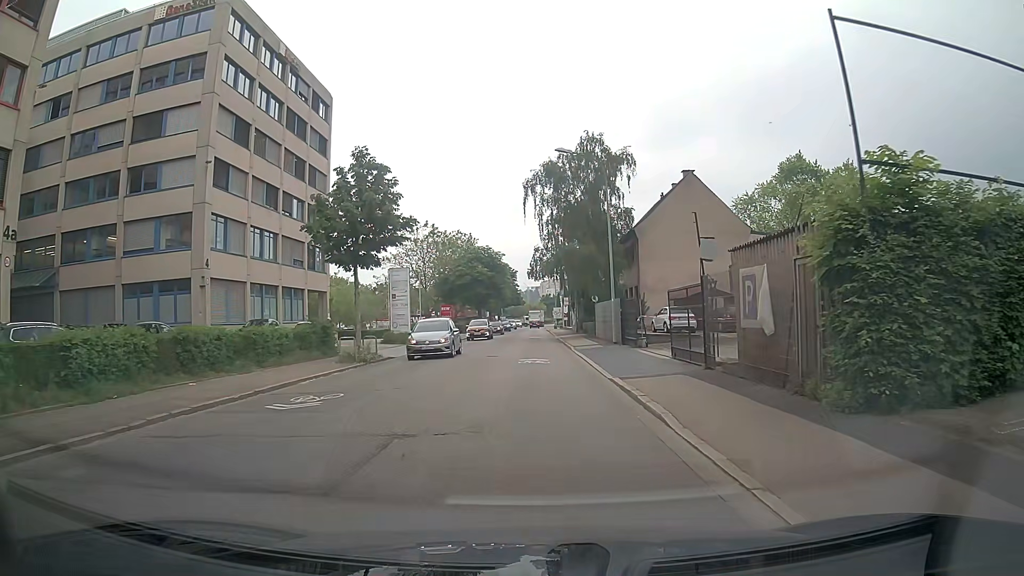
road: tertiary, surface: asphalt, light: Day
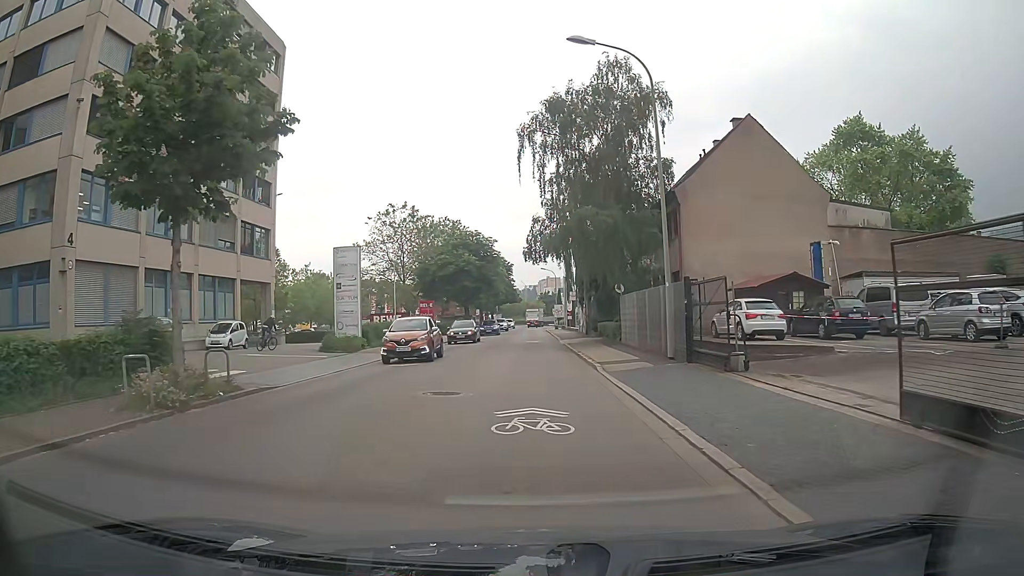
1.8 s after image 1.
(-0.1, +13.4) m; 0°
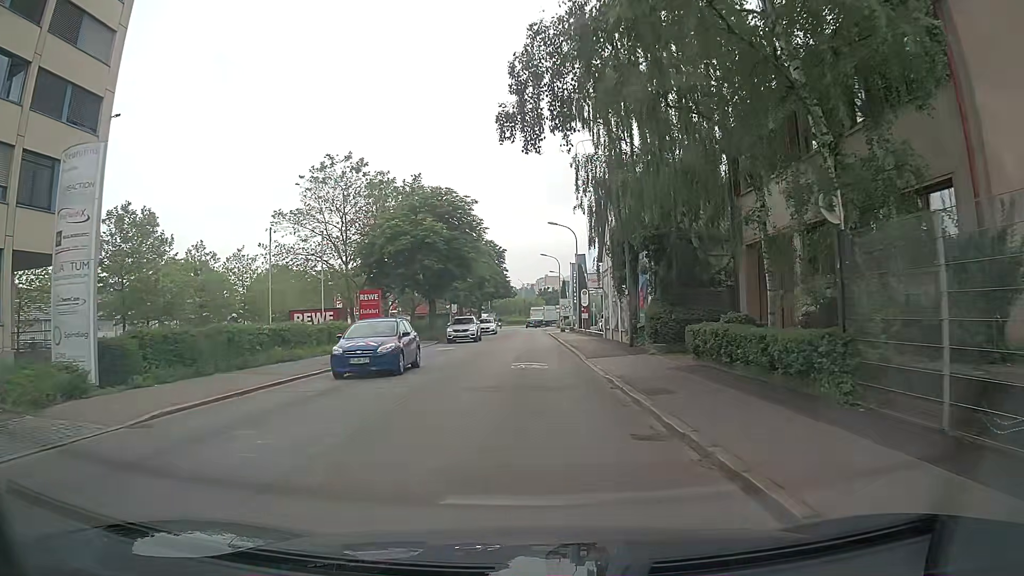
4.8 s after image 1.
(-0.2, +22.4) m; -1°
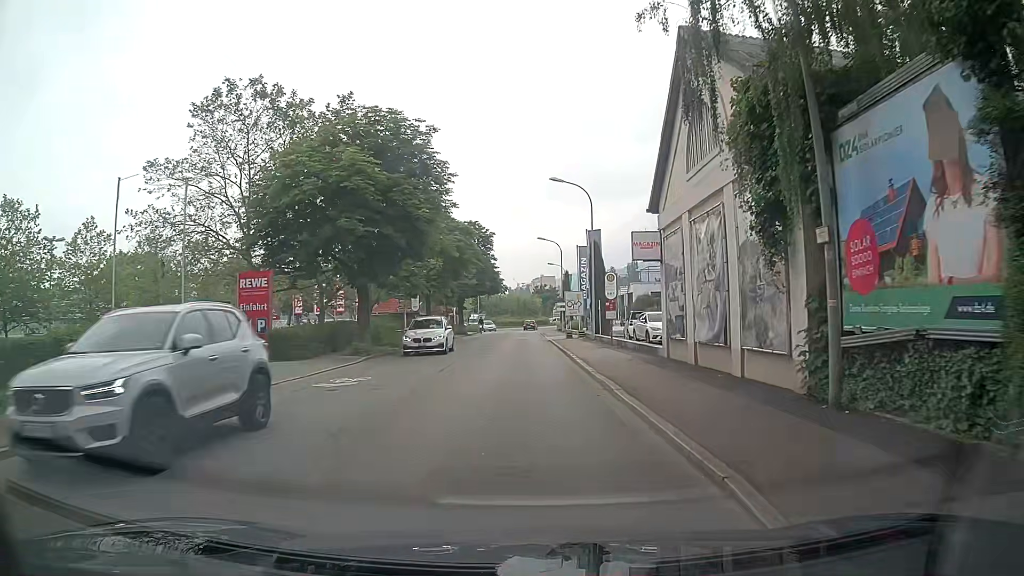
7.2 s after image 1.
(+0.3, +18.0) m; 0°
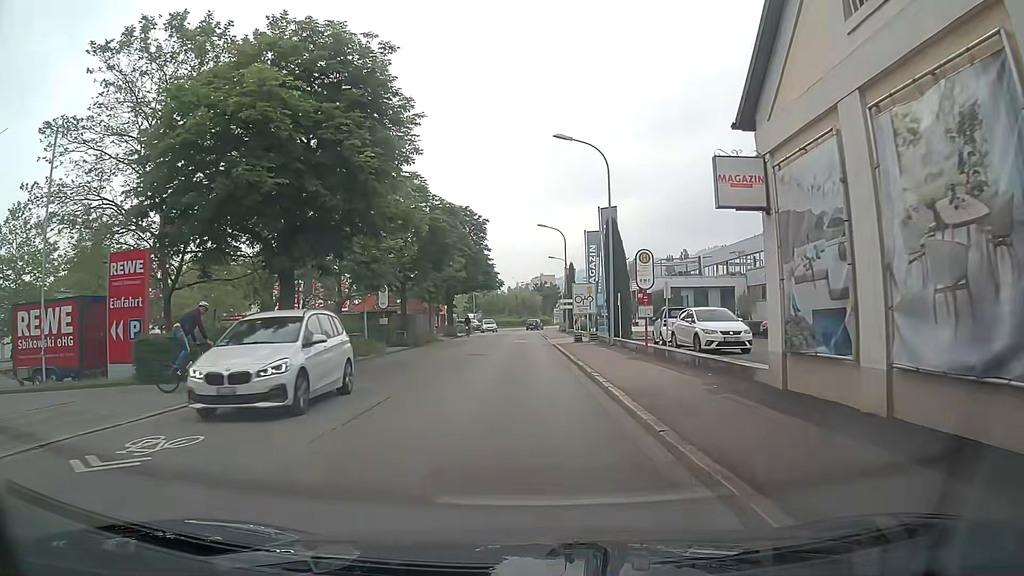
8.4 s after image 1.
(+0.1, +9.0) m; +1°
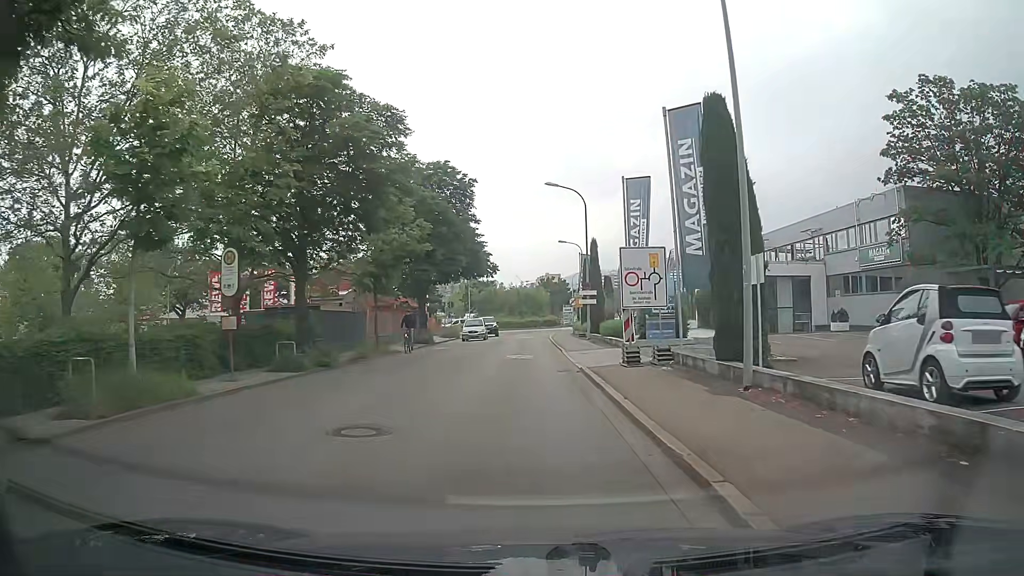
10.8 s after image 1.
(-0.1, +17.9) m; -1°
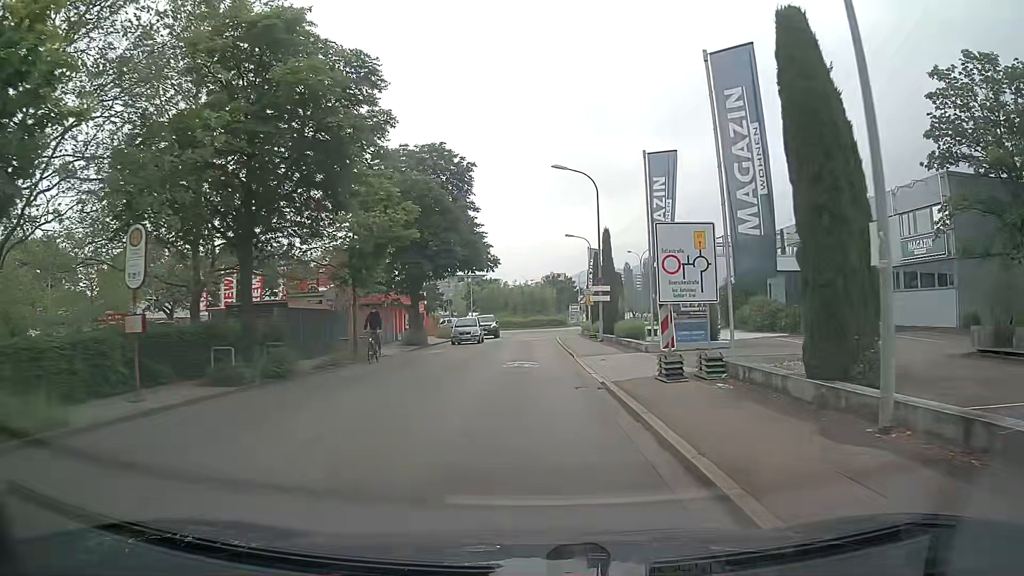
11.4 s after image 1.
(0.0, +4.5) m; 0°
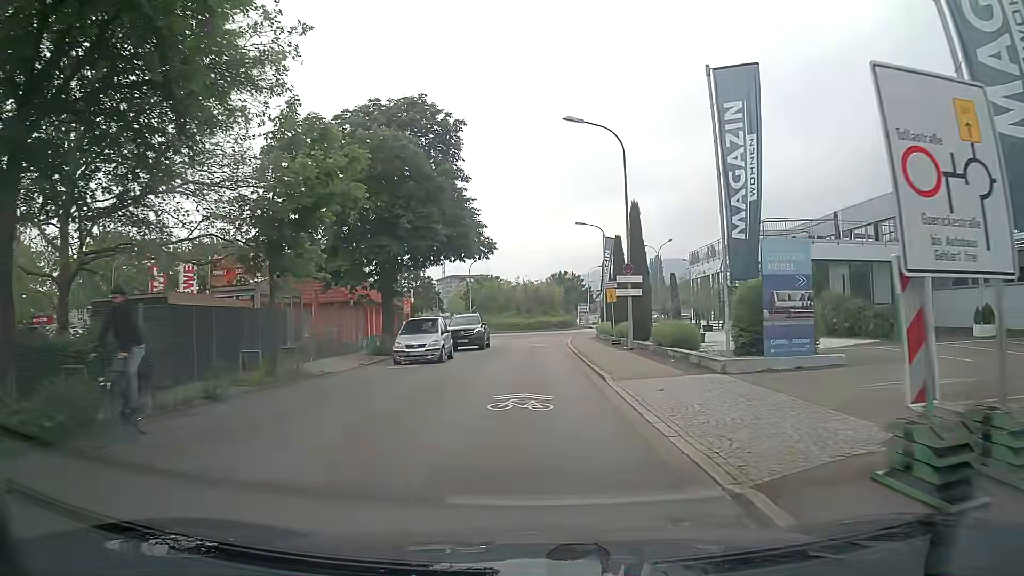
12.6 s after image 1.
(0.0, +8.9) m; 0°
(0, +10) (0, +20) (0, +30) (0, +40) (0, +50) (+2, +60) (+8, +68) (+10, +78) (+4, +86) (-5, +87) m
